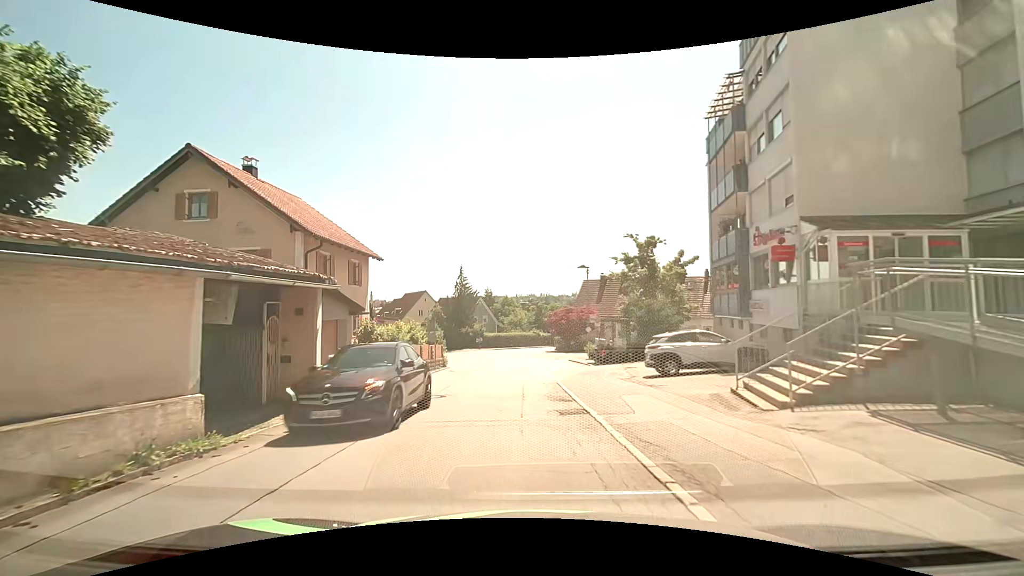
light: Day
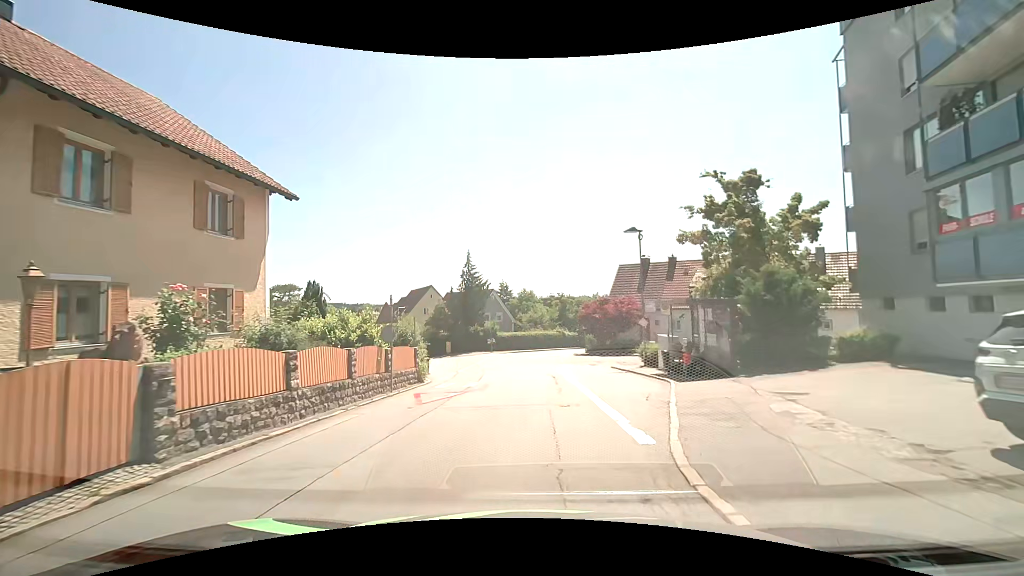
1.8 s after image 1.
(-0.3, +13.3) m; -2°
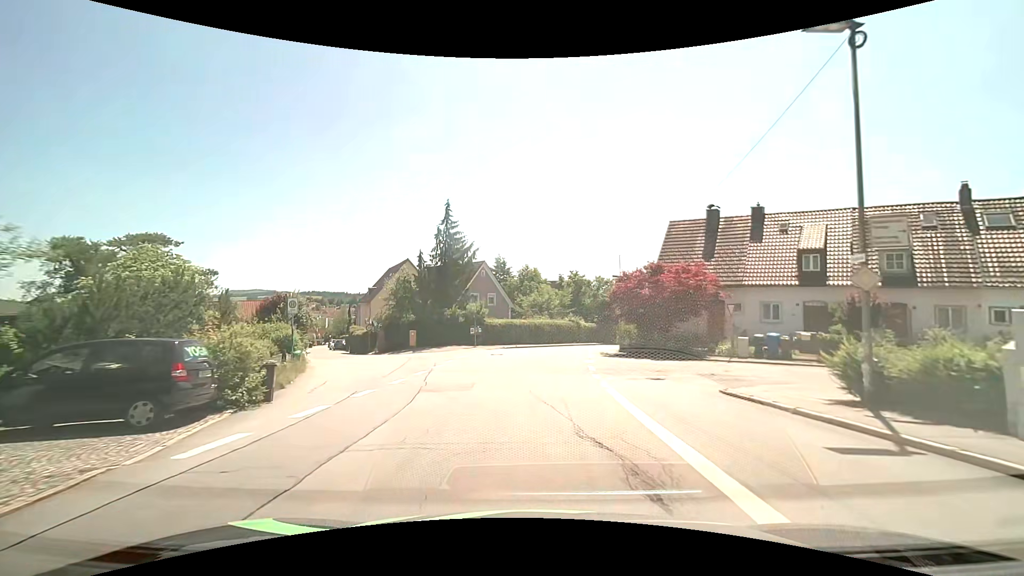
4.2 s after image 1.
(-0.2, +18.5) m; 0°
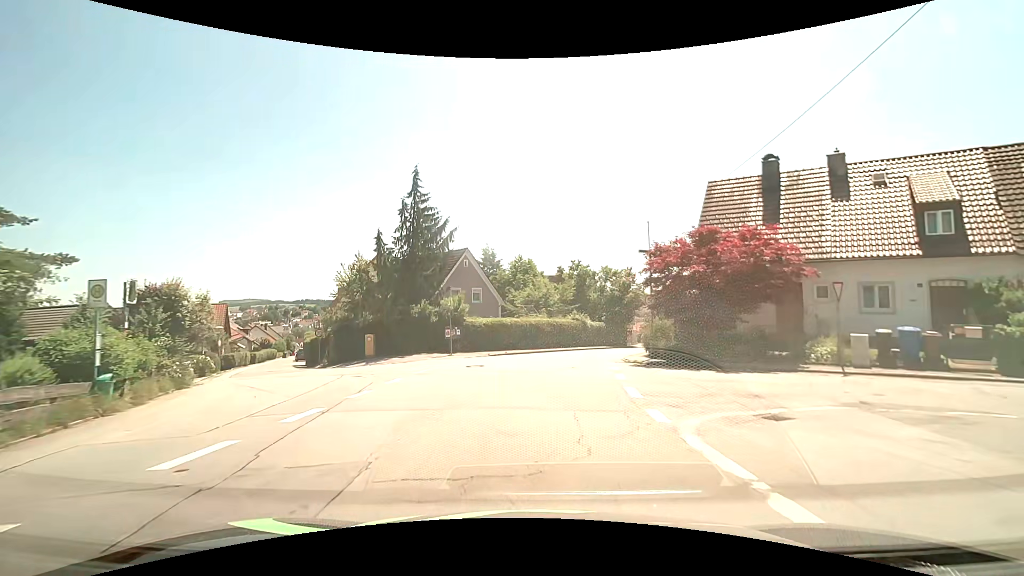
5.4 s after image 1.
(0.0, +9.5) m; 0°
(0, +10) (+1, +20) (+3, +30) (+8, +39) (+12, +48) (+16, +57) (+18, +66) (+19, +76) (+20, +86) (+20, +96) m
